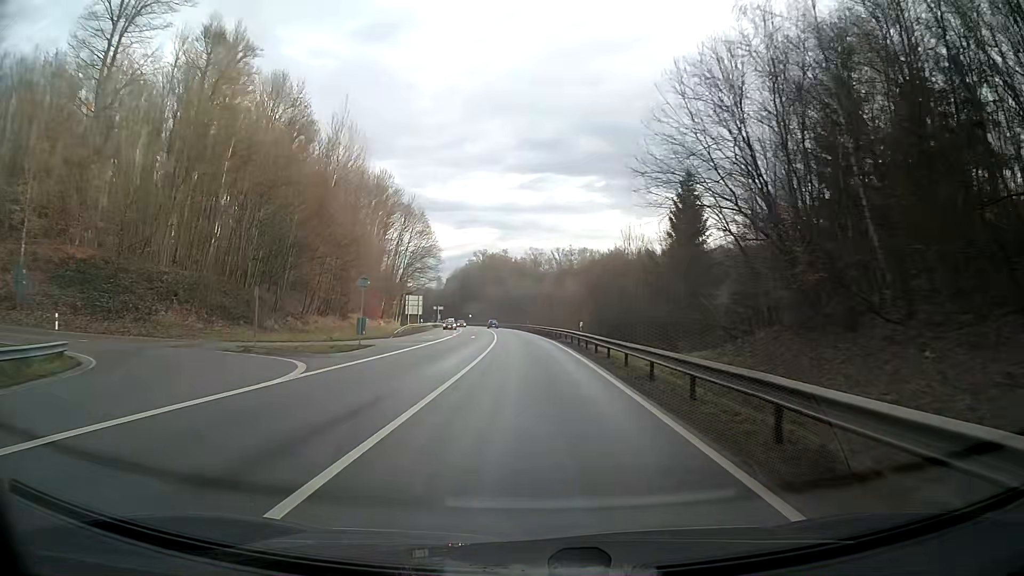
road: primary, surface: asphalt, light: Day
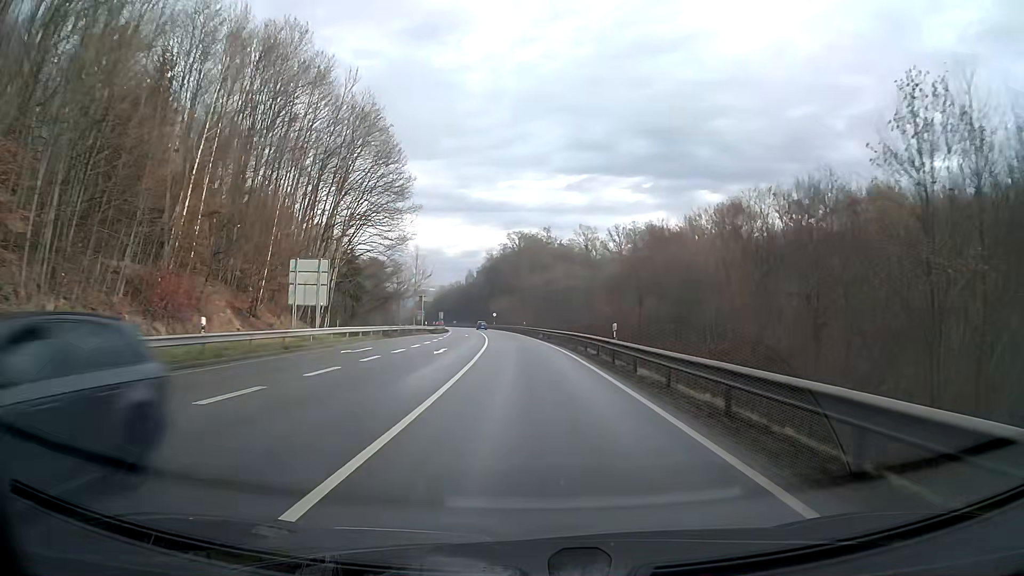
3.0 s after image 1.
(-1.8, +61.9) m; -4°
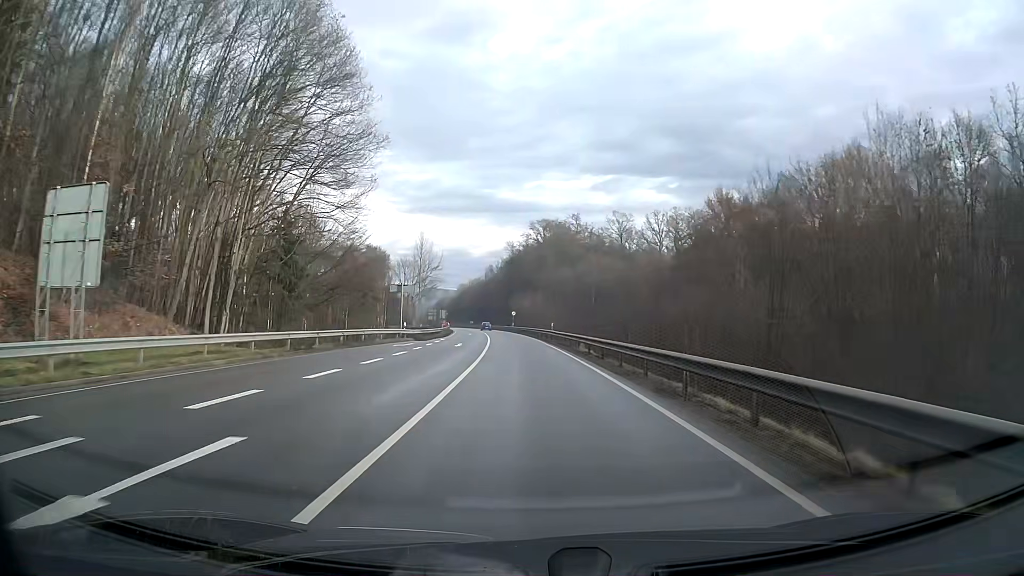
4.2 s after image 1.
(-0.4, +24.8) m; -2°
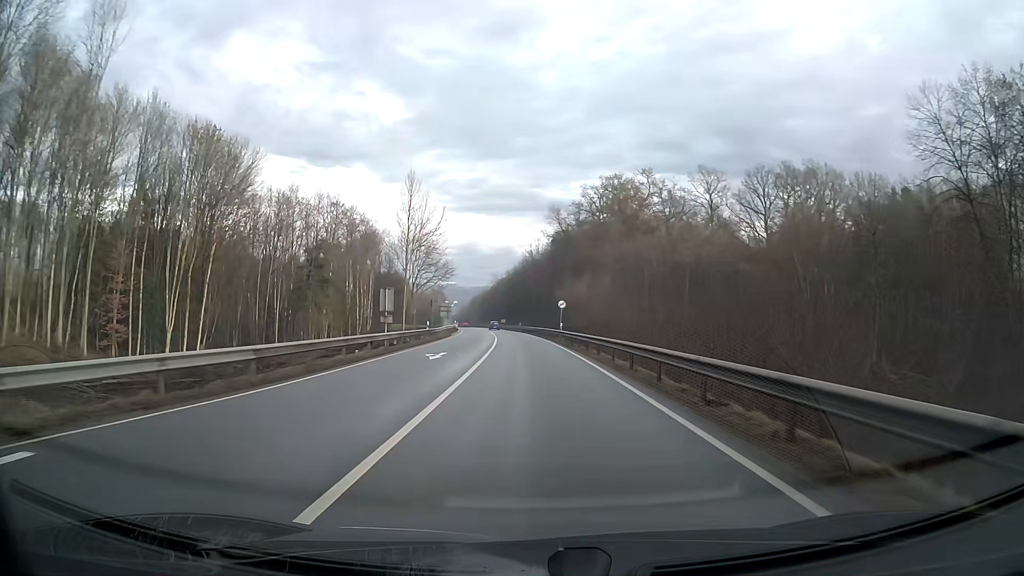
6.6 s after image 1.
(-1.6, +49.5) m; -4°
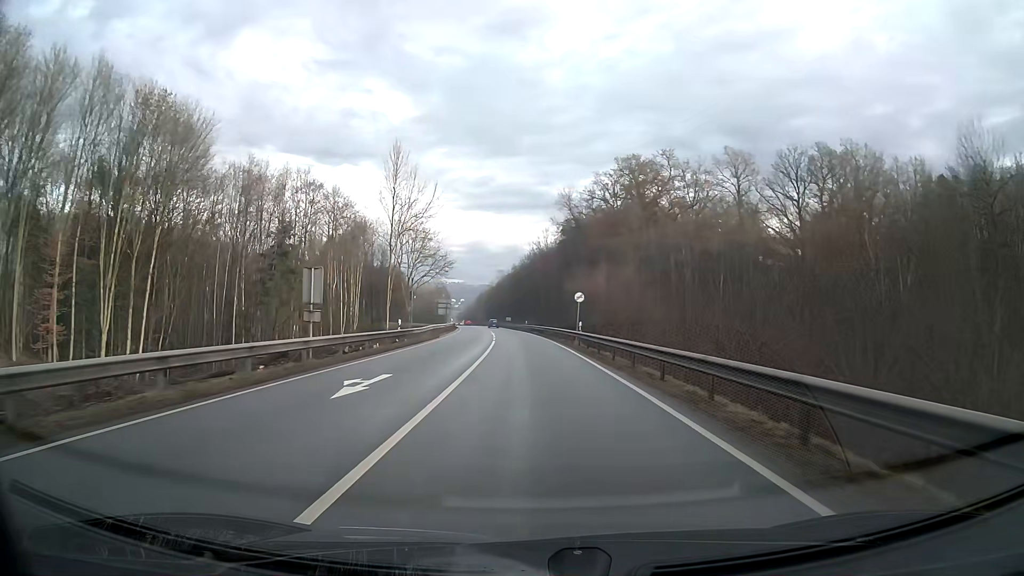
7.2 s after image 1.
(-0.1, +12.4) m; -1°
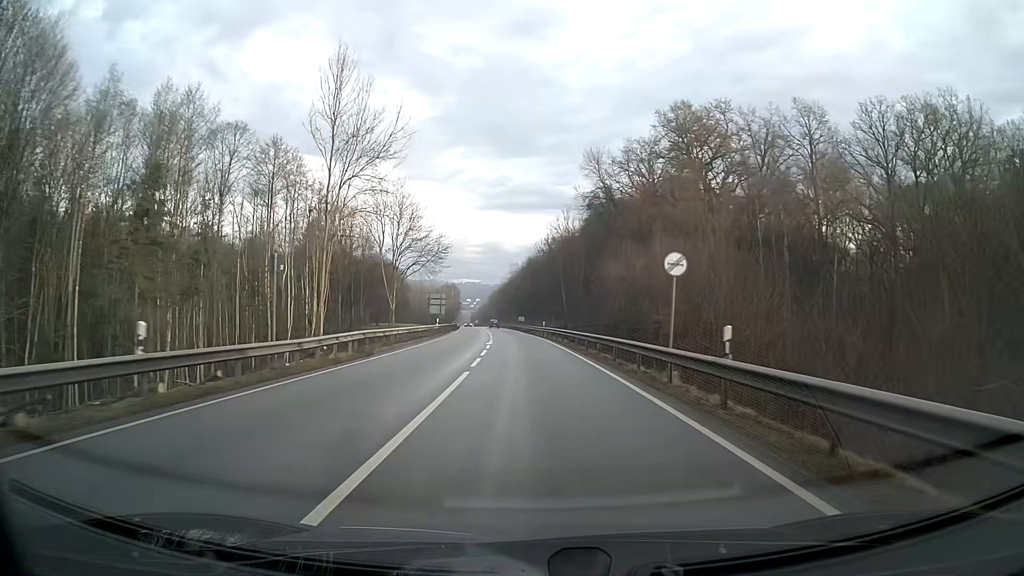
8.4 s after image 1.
(-0.3, +24.8) m; -1°
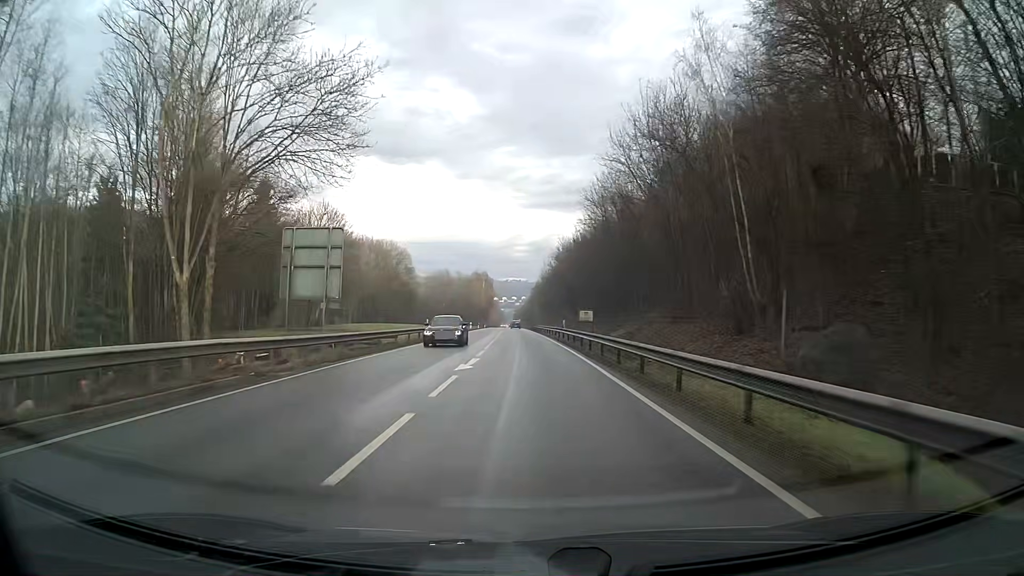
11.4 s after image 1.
(-2.2, +61.9) m; -4°
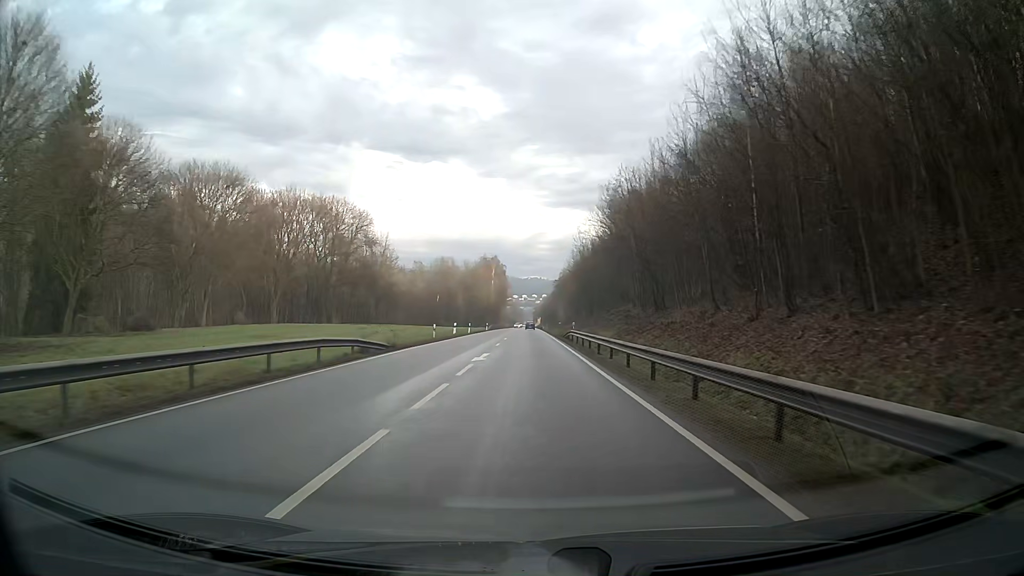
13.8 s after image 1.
(-0.8, +49.5) m; -2°
